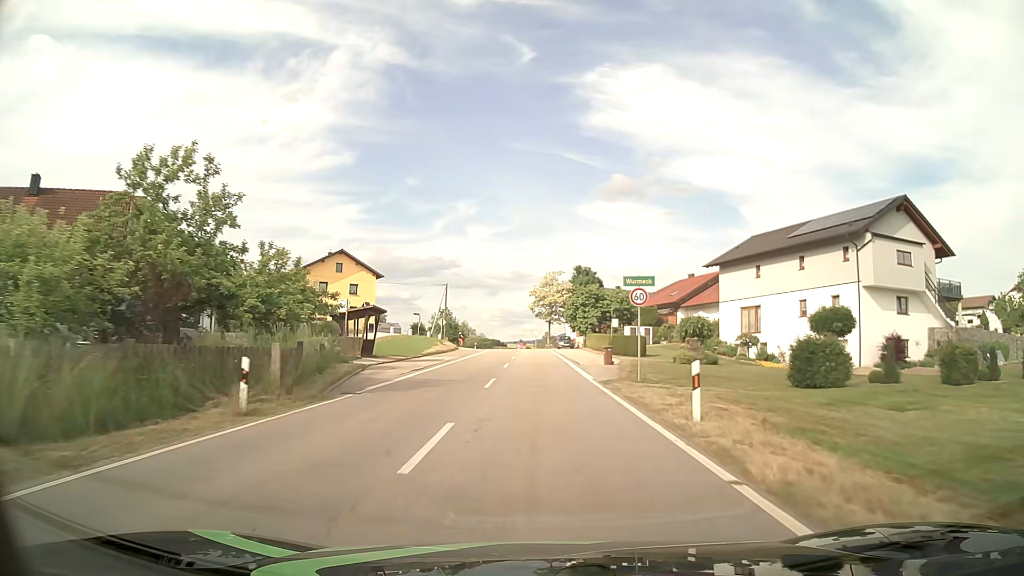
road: tertiary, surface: asphalt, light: Day
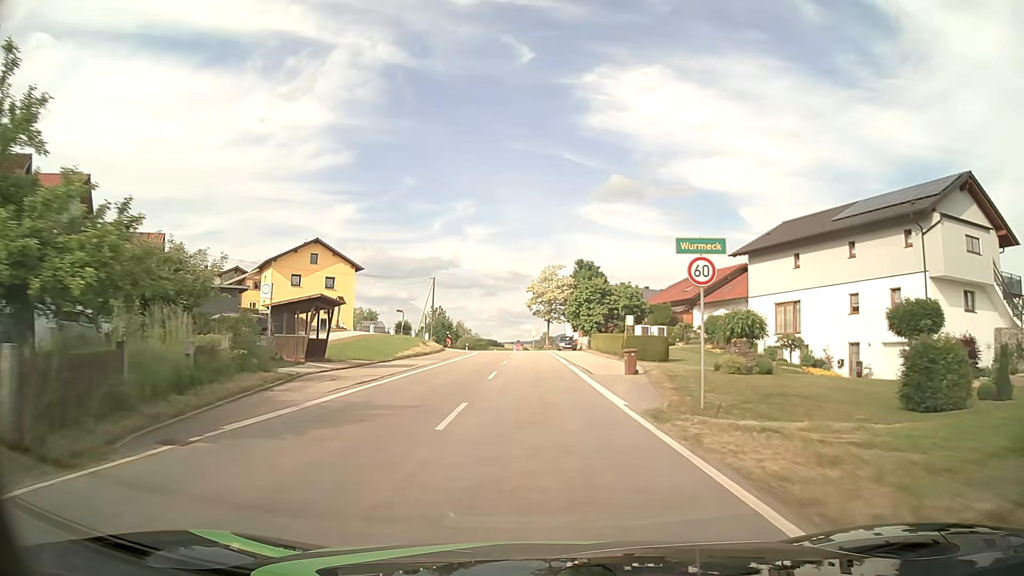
(0.0, +8.6) m; 0°
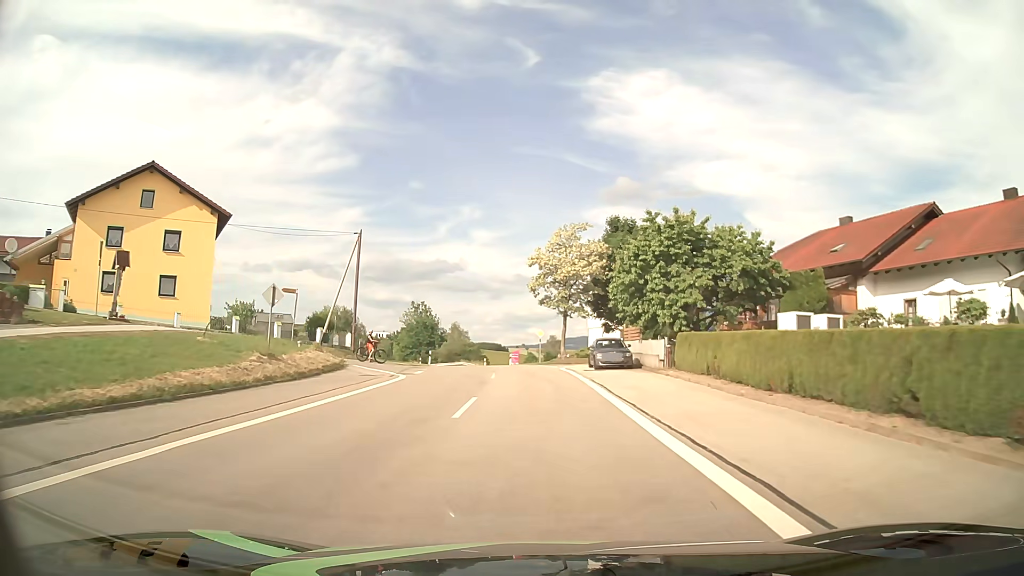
(-0.1, +34.2) m; 0°
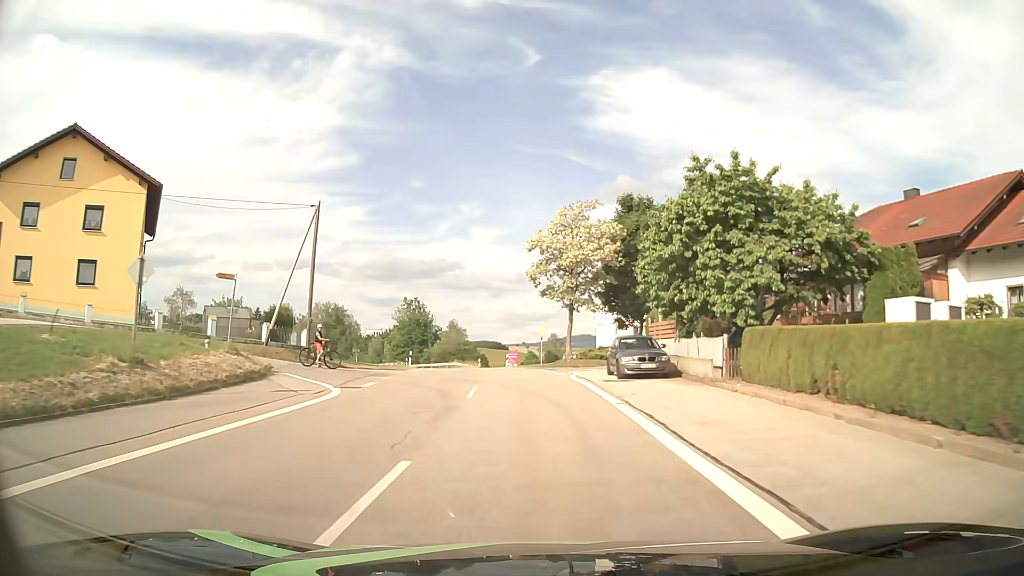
(0.0, +8.4) m; 0°
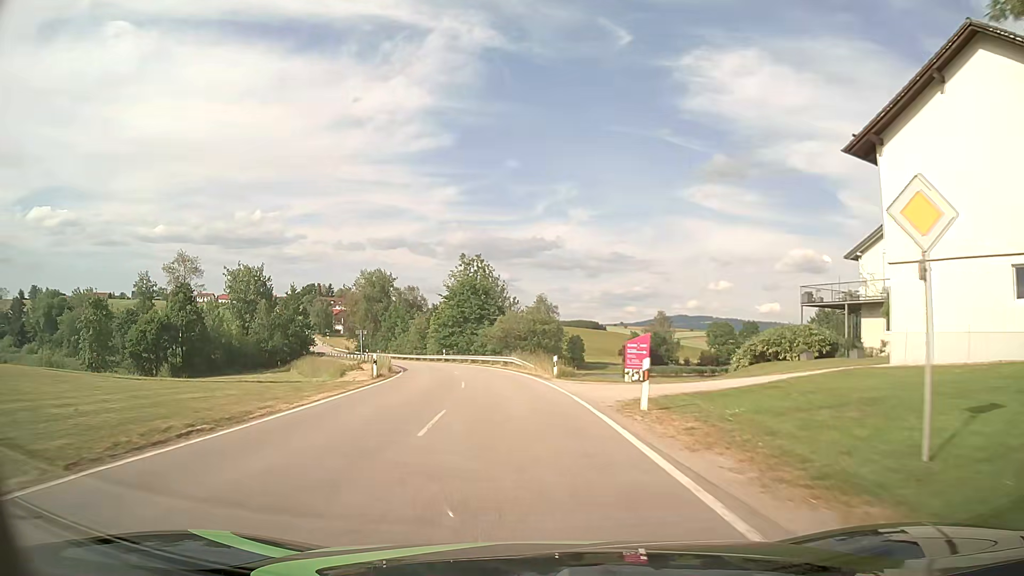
(-2.3, +41.1) m; -8°
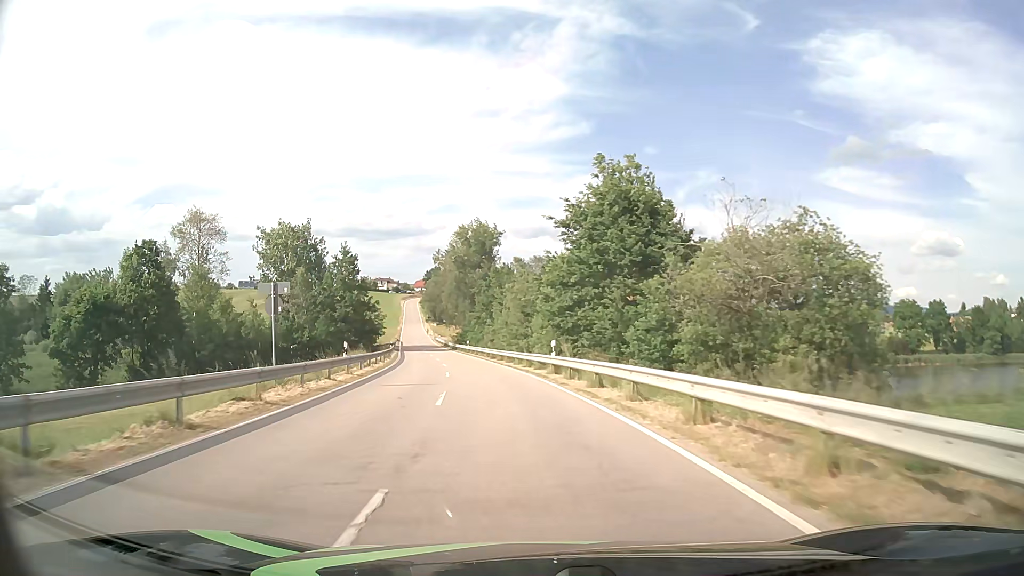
(-4.1, +43.7) m; -12°
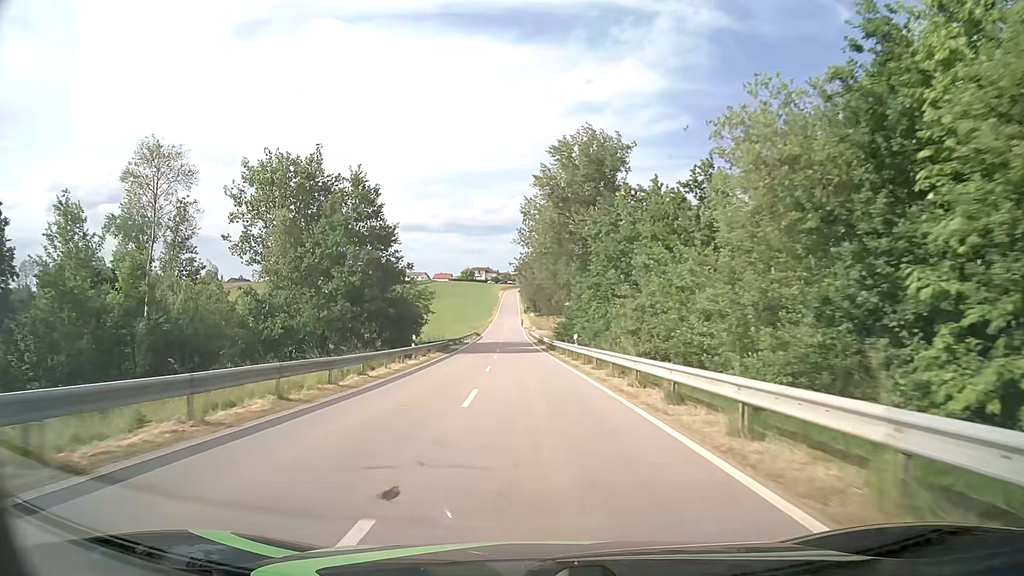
(-3.5, +36.9) m; -9°
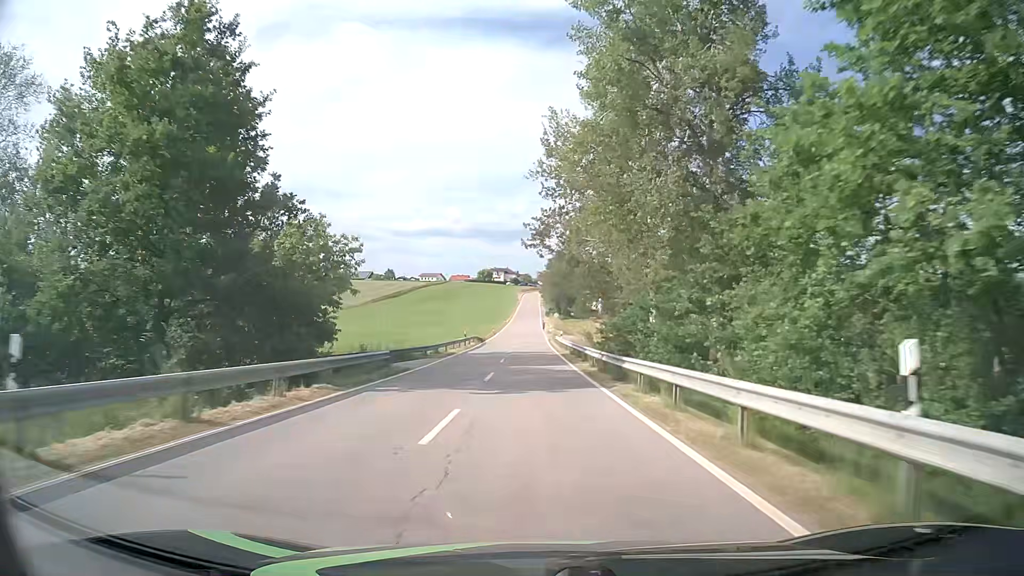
(-0.5, +28.3) m; -2°
(0, +10) (0, +20) (0, +30) (0, +40) (0, +50) (-1, +60) (-1, +70) (-2, +80) (-3, +90) (-3, +100) m
